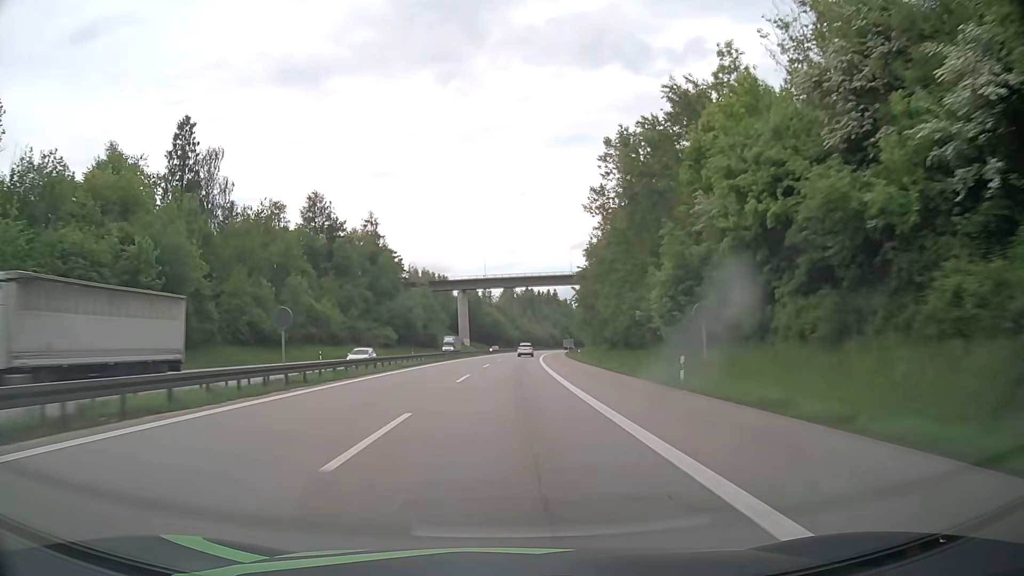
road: motorway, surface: asphalt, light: Day
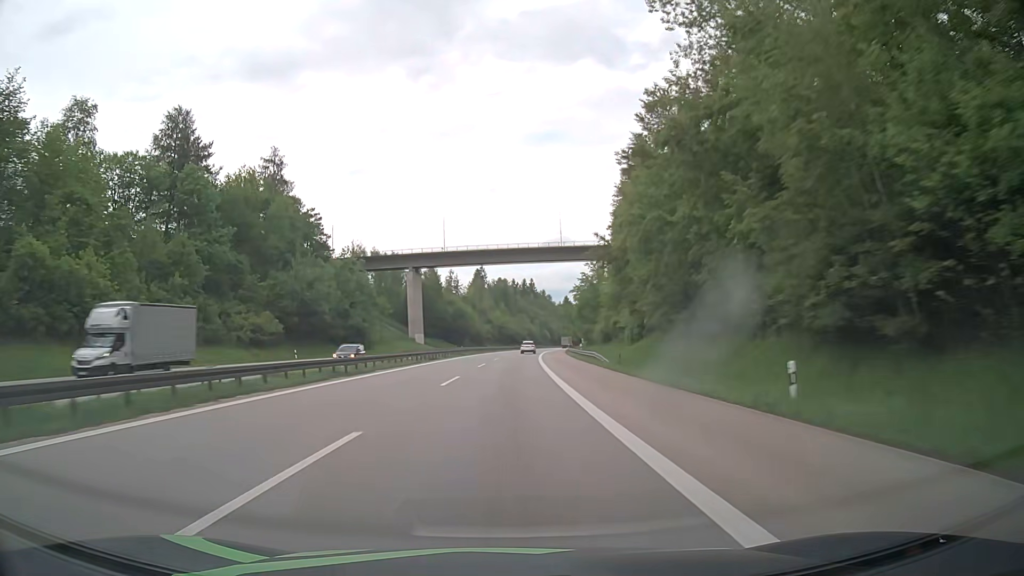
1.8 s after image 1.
(+1.4, +57.2) m; +3°
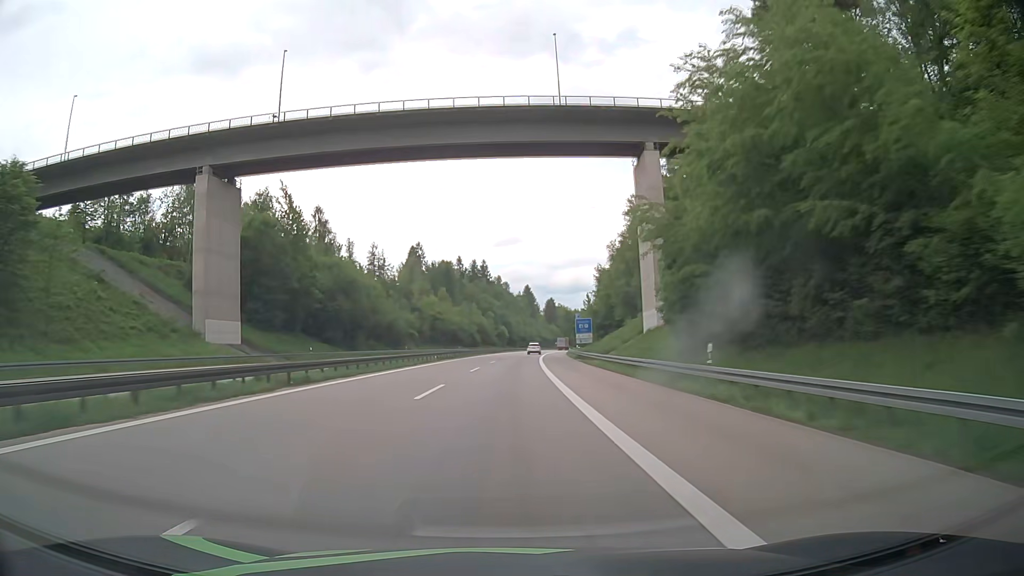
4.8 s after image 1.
(+3.1, +95.3) m; +4°
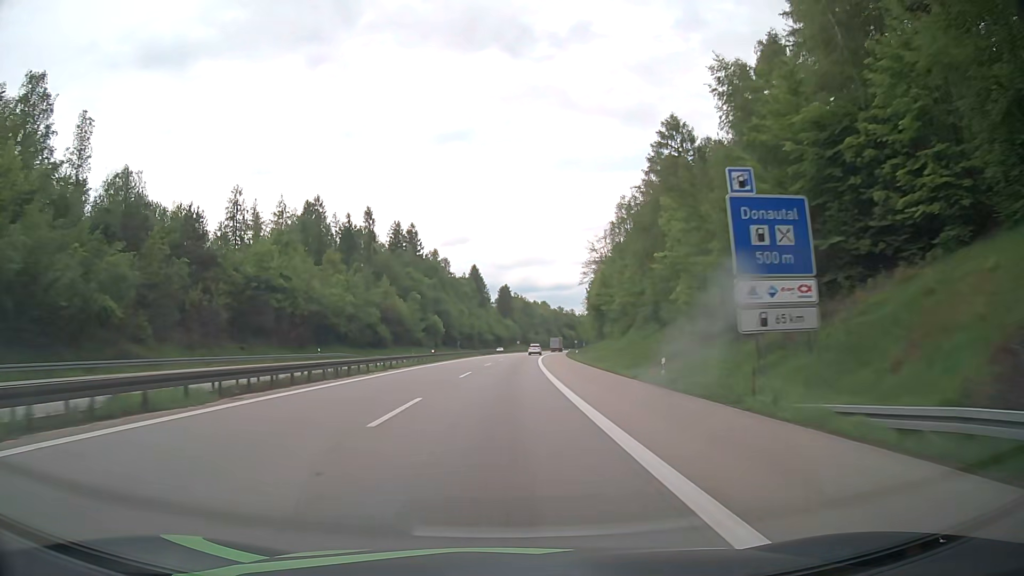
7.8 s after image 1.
(+3.6, +95.3) m; +4°
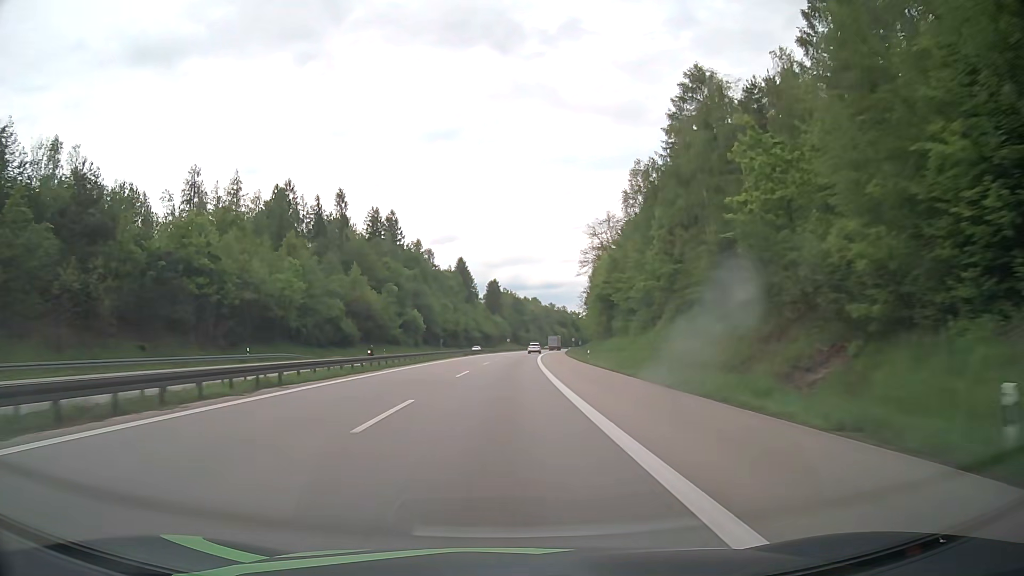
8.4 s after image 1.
(+0.1, +19.1) m; +1°
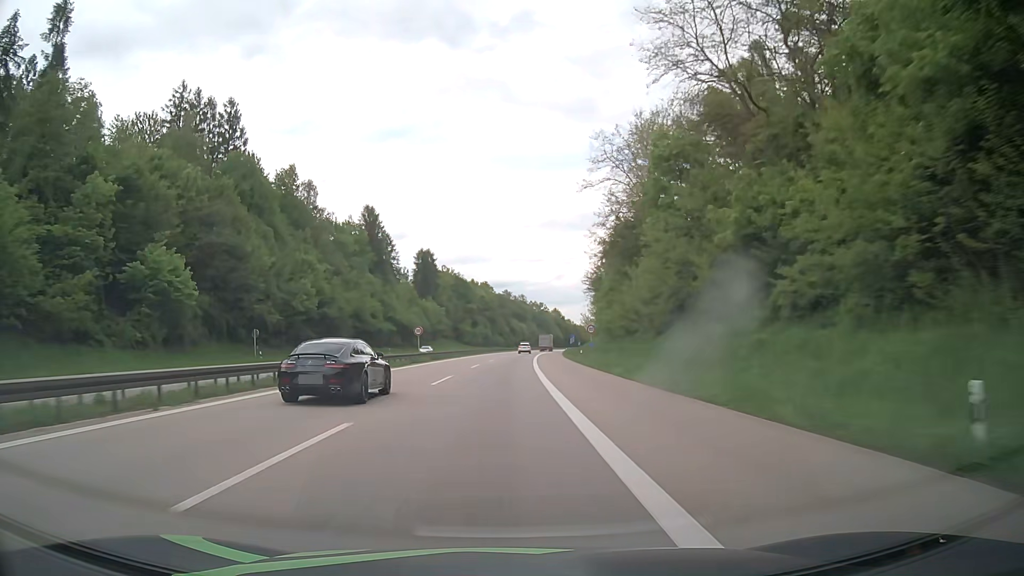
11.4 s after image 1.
(+3.7, +95.3) m; +4°
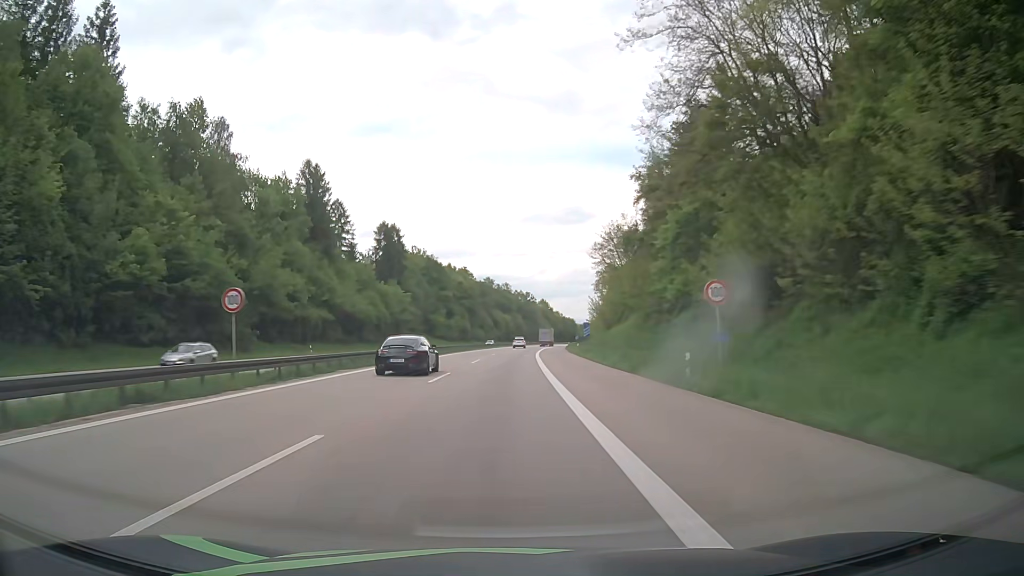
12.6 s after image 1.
(+0.5, +37.5) m; +2°
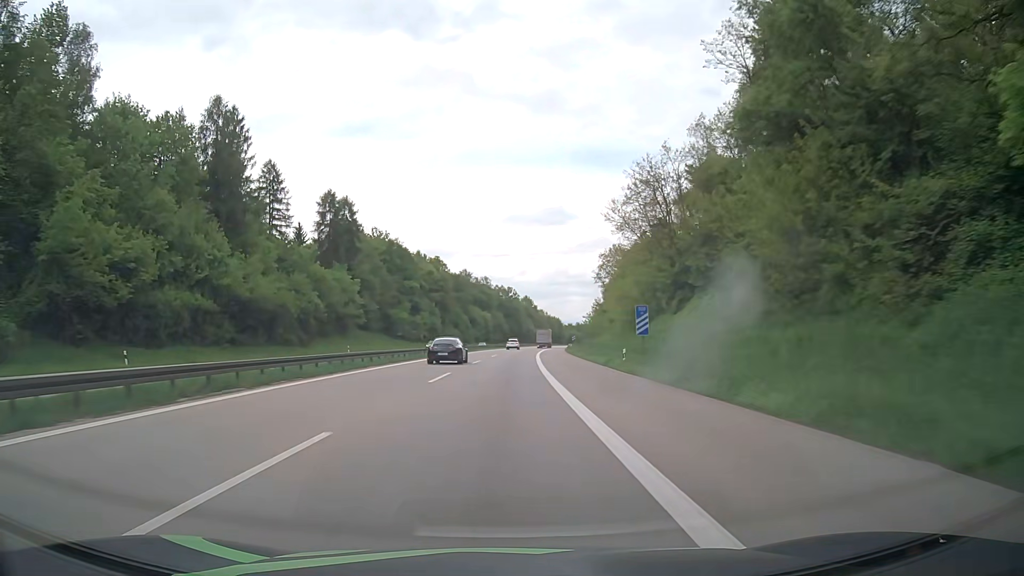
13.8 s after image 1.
(+0.3, +35.3) m; +1°
(0, +10) (0, +20) (0, +30) (+1, +40) (+1, +50) (+2, +60) (+2, +70) (+3, +80) (+3, +90) (+4, +100) m
